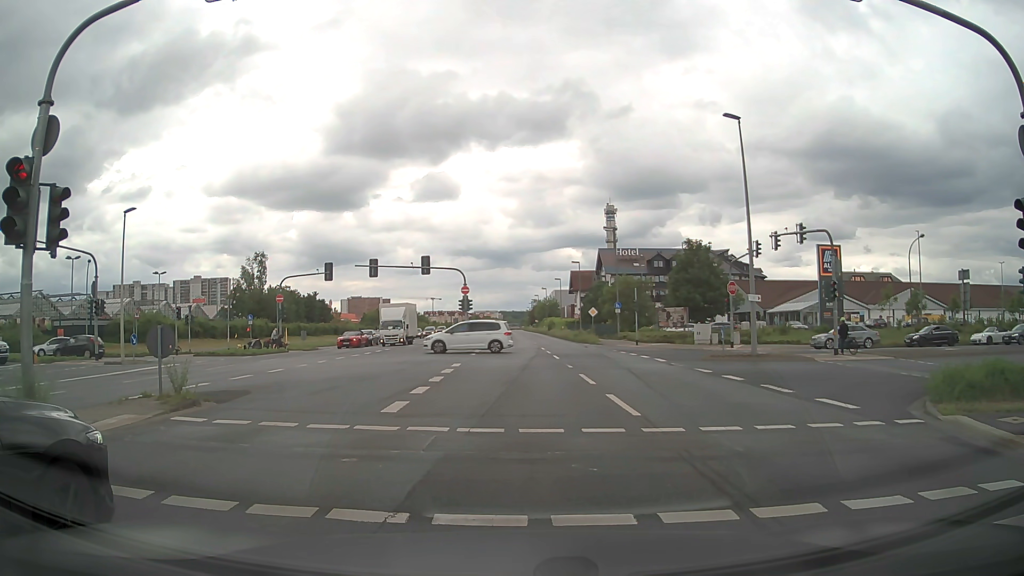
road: primary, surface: asphalt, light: Day
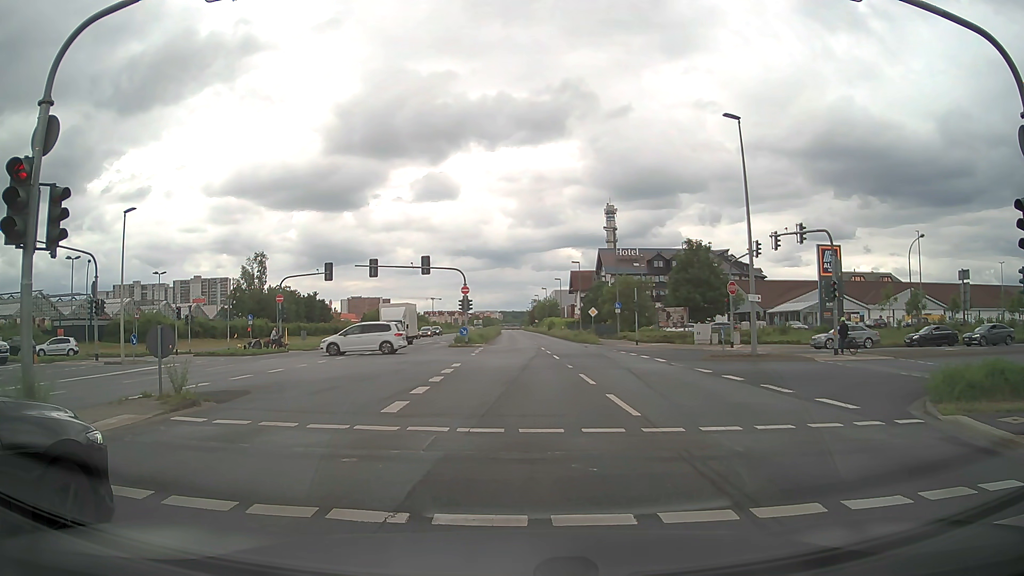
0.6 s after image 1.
(0.0, 0.0) m; 0°
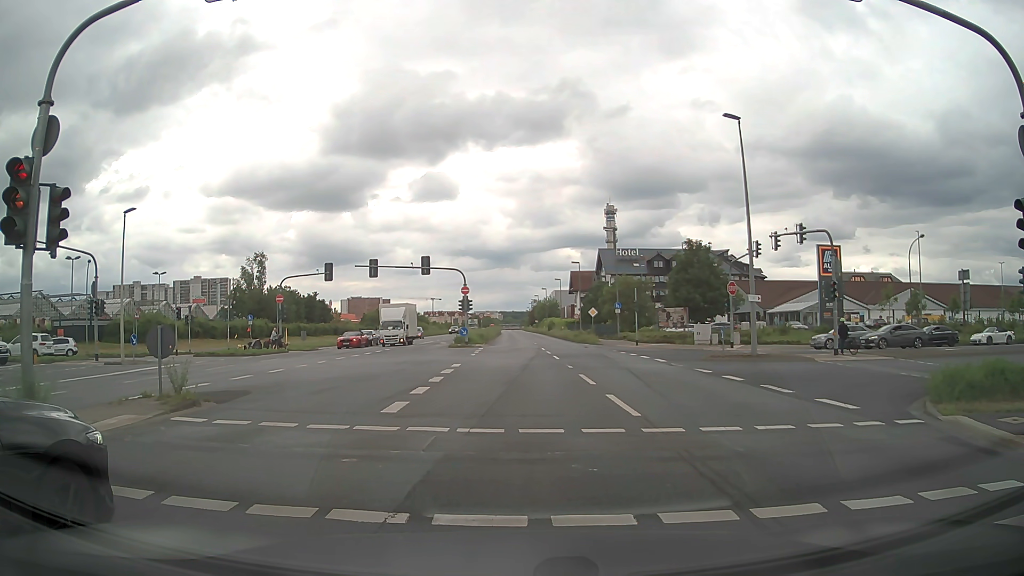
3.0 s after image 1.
(0.0, 0.0) m; 0°
(0, +10) (0, +20) (0, +30) (0, +40) (0, +50) (0, +60) (0, +70) (0, +80) (-1, +90) (-1, +100) m
